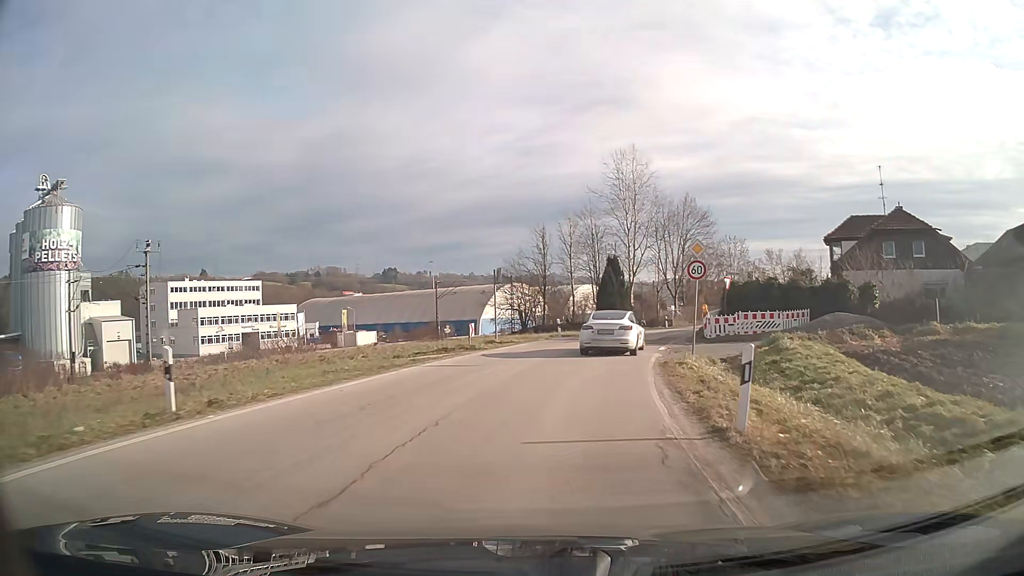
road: unclassified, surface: asphalt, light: Day
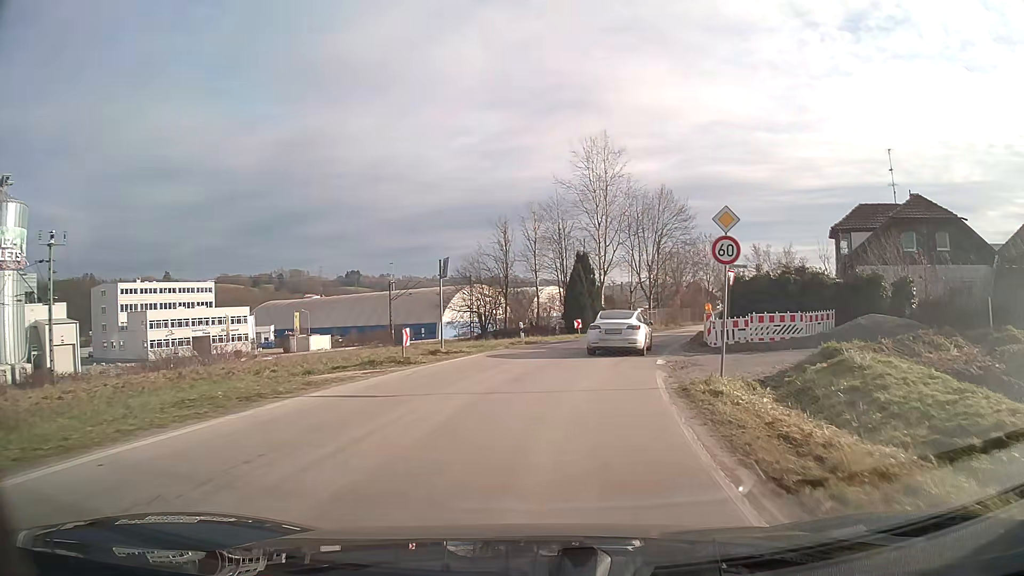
(+0.2, +6.5) m; +3°
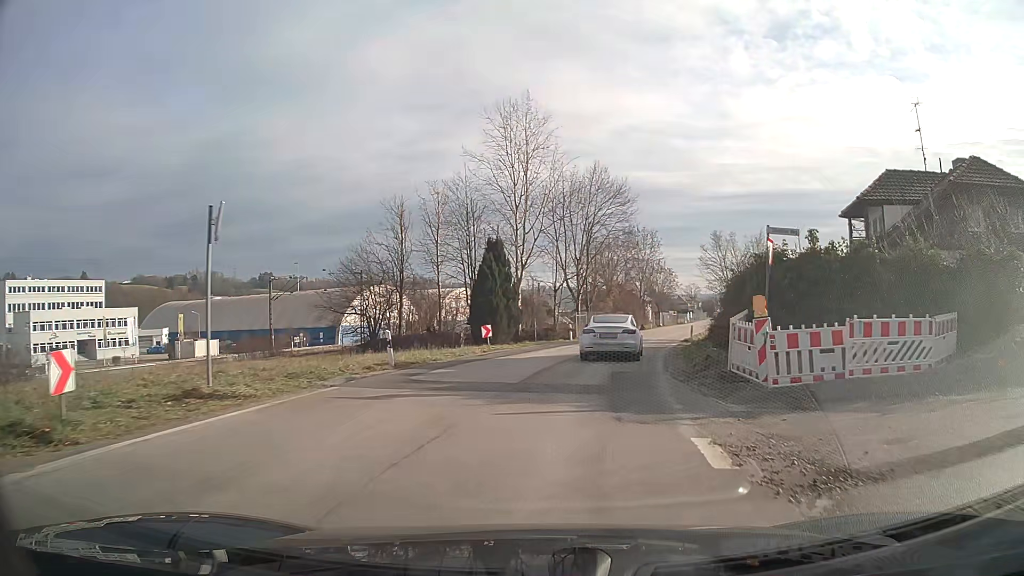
(+0.8, +12.6) m; +7°
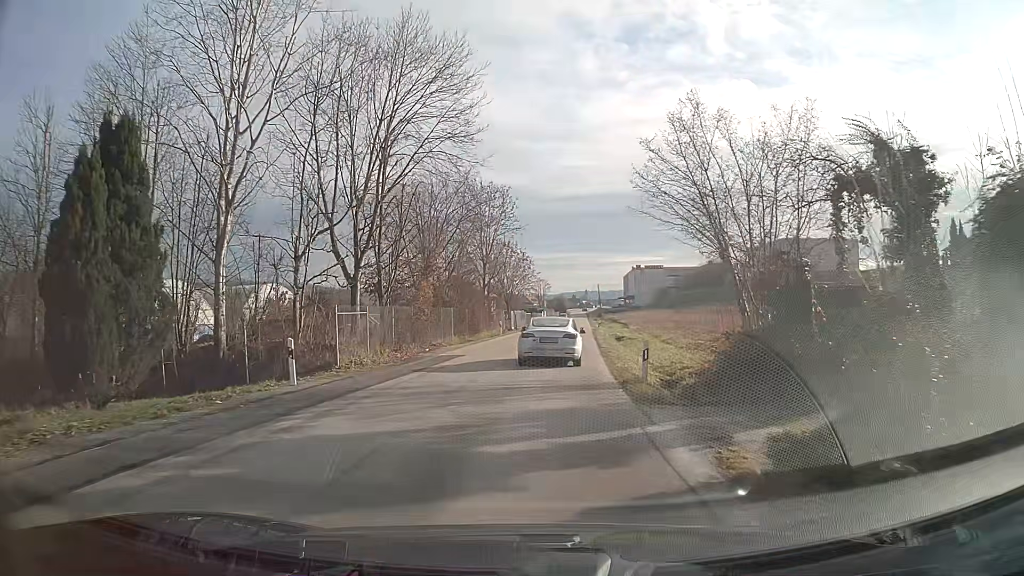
(+3.6, +28.6) m; +12°
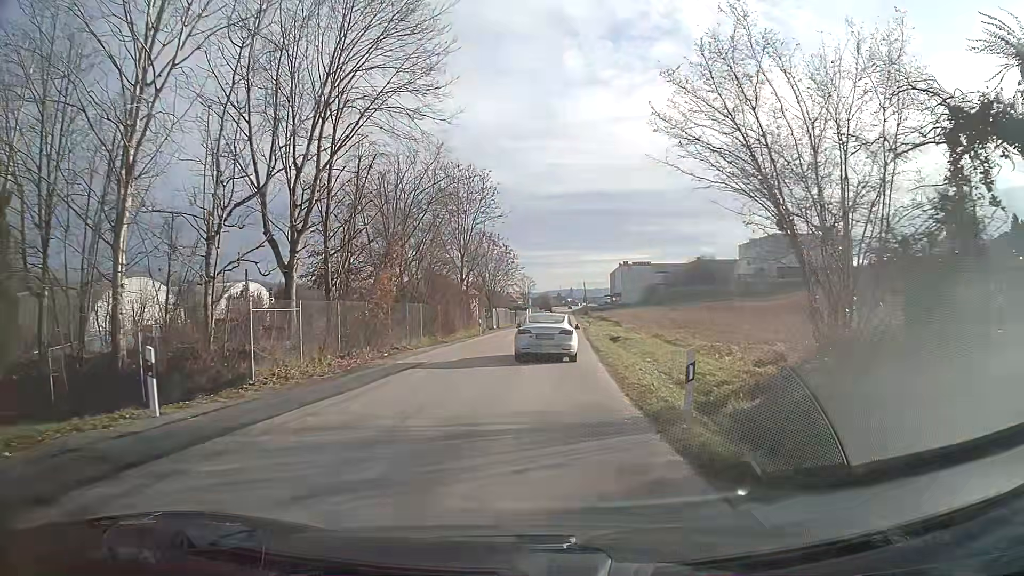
(+0.1, +5.6) m; +1°
